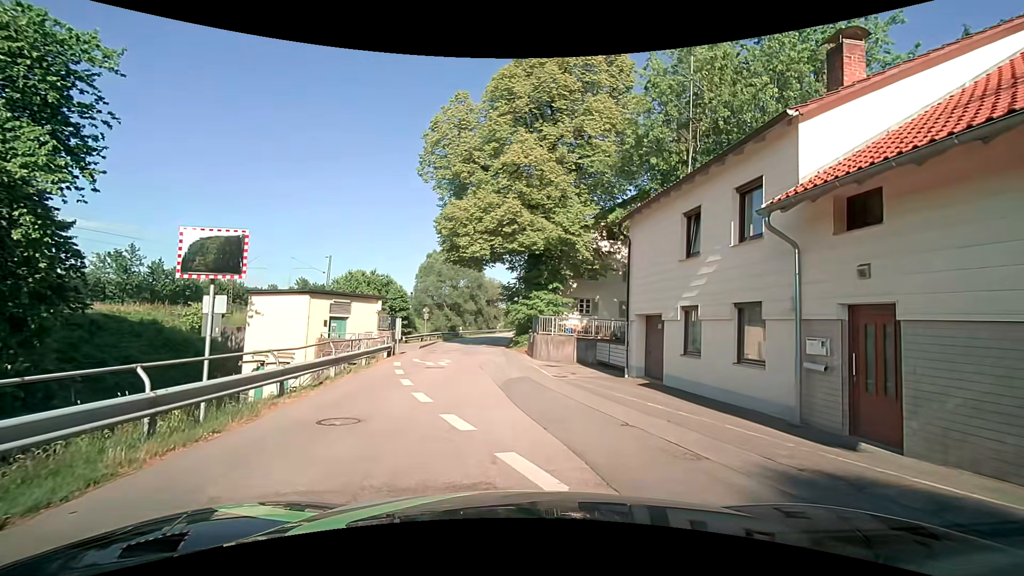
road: residential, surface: asphalt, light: Day
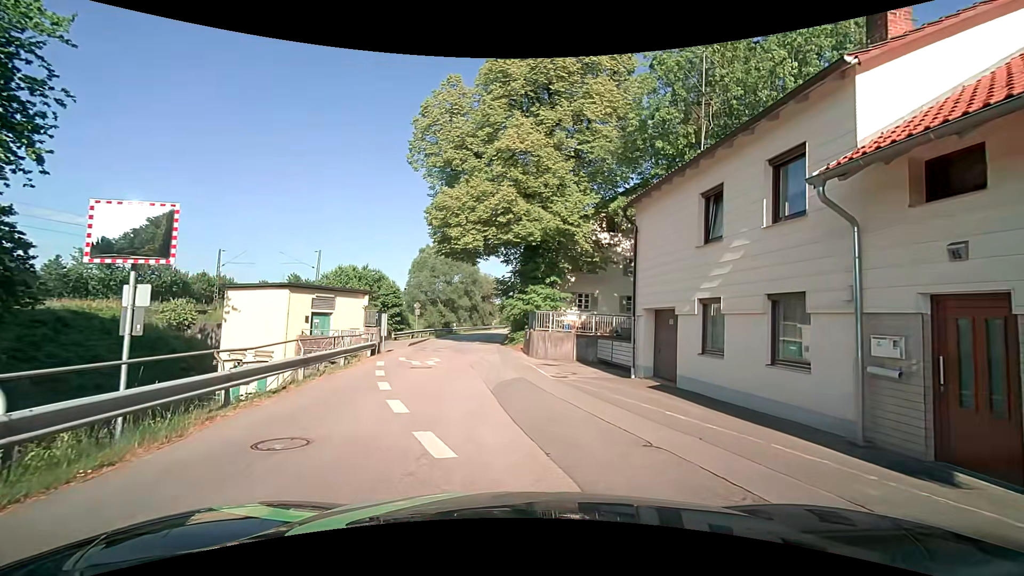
(0.0, +1.8) m; +2°
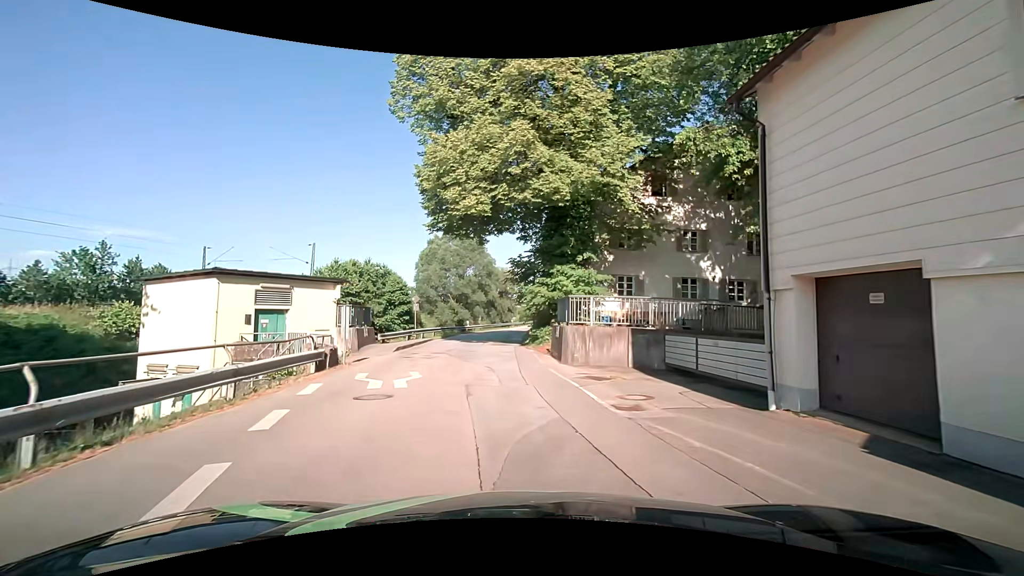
(-0.2, +7.9) m; -3°
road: unclassified
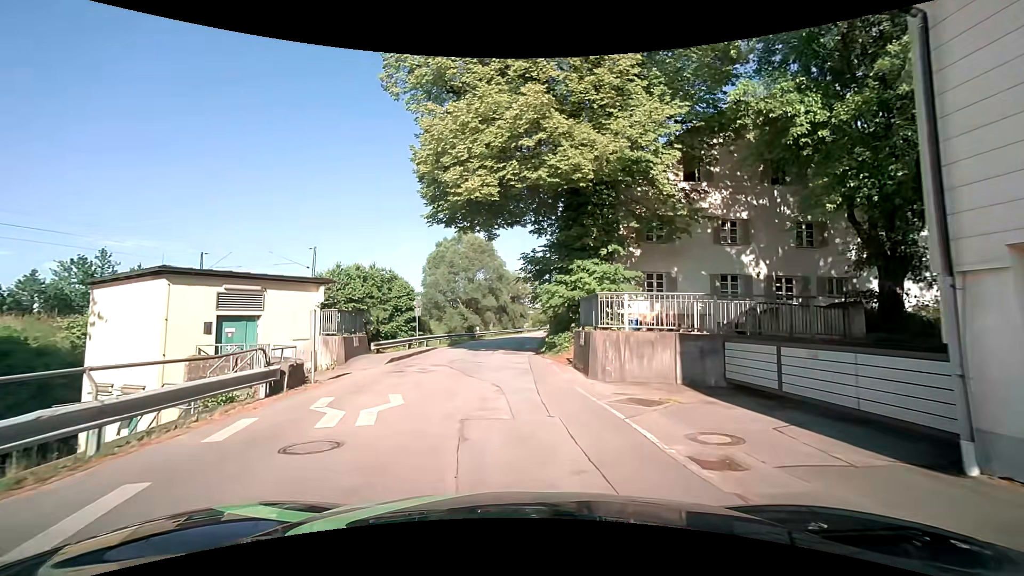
(0.0, +3.5) m; -1°
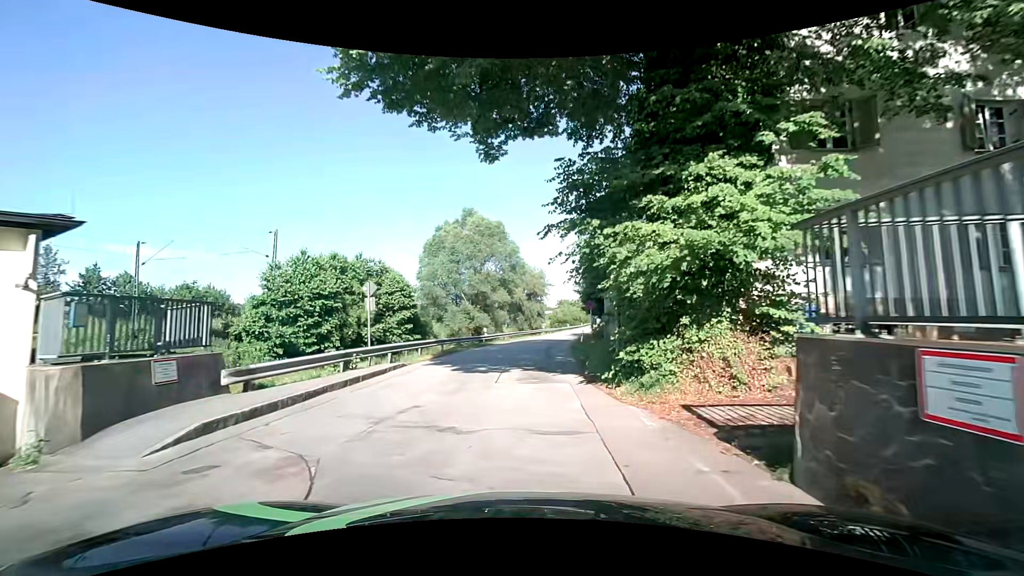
(-0.3, +12.3) m; -2°
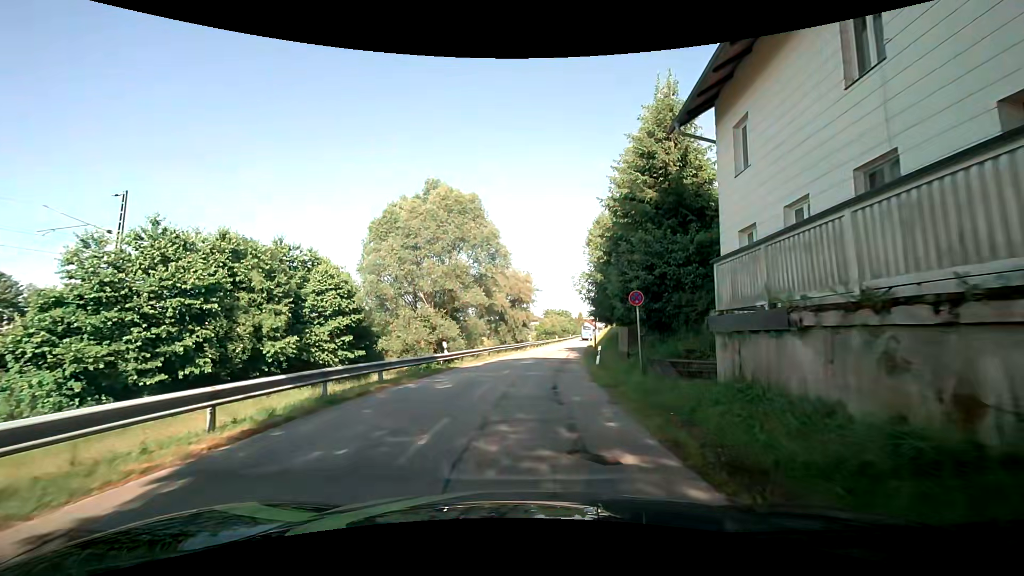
(+0.1, +14.2) m; +1°
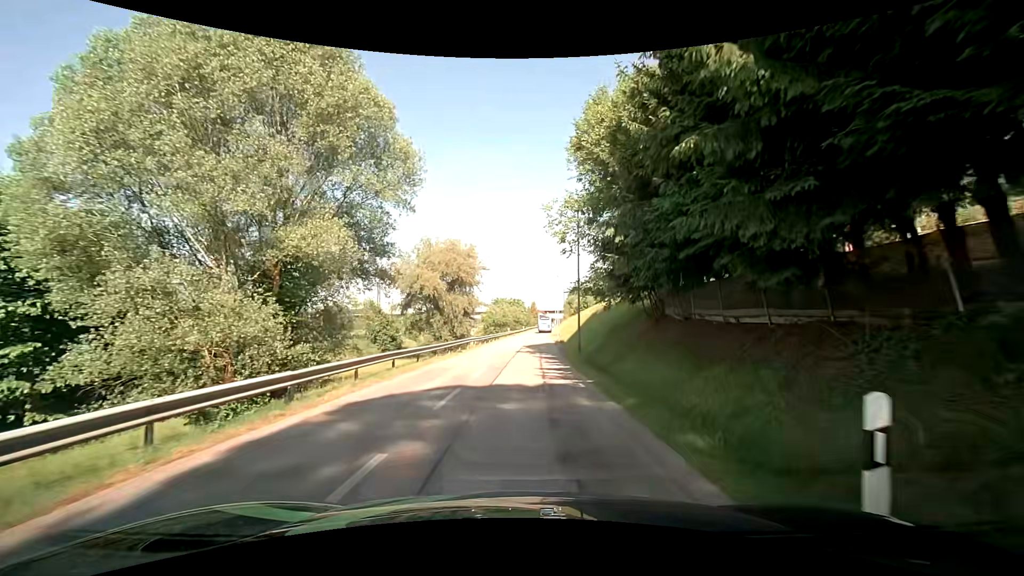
(+1.2, +20.7) m; +6°
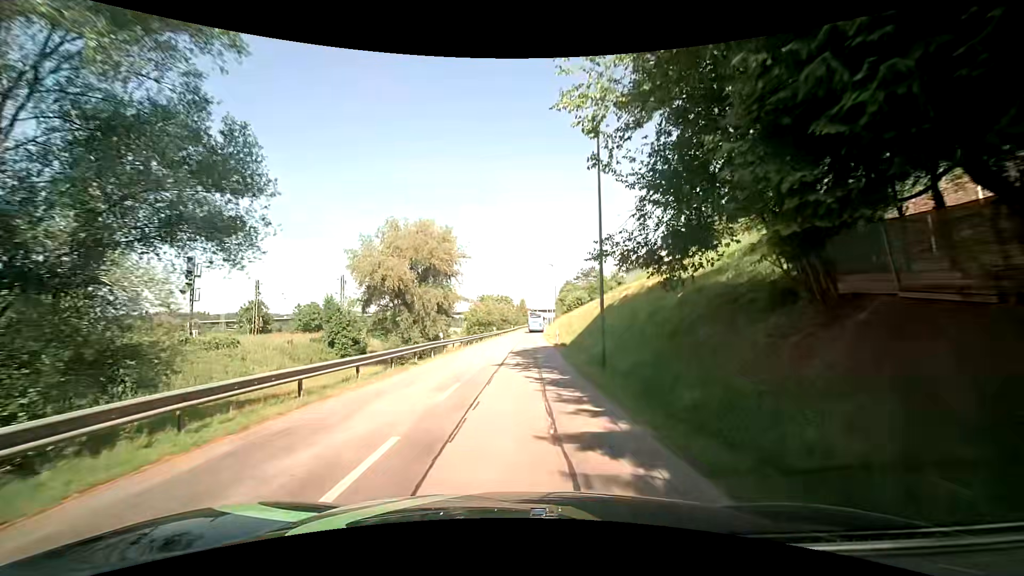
(+0.3, +11.3) m; +3°
(0, +10) (0, +20) (0, +30) (0, +40) (0, +50) (-1, +60) (-1, +70) (-1, +80) (-1, +90) (0, +100) m
